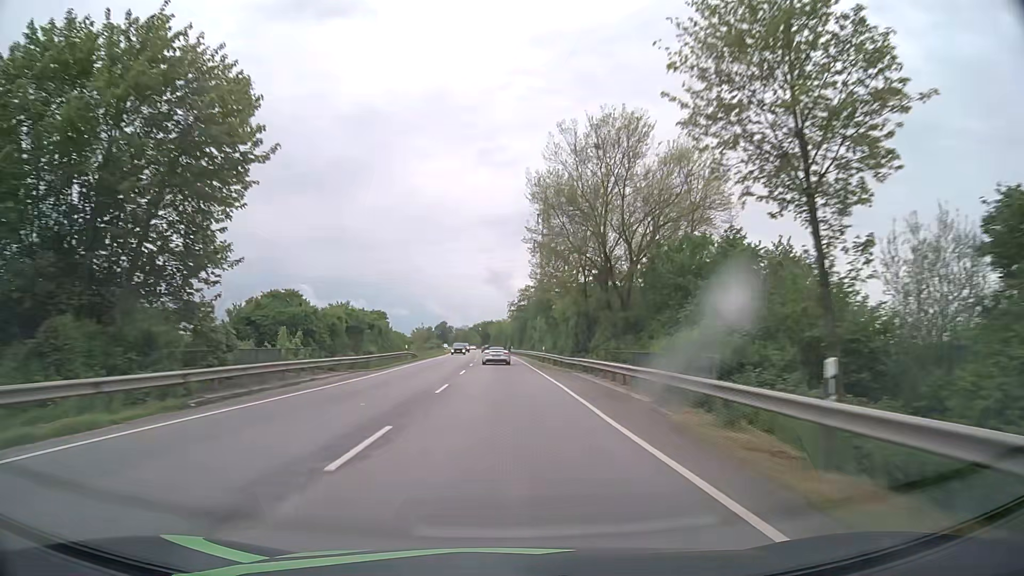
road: primary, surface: asphalt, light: Day
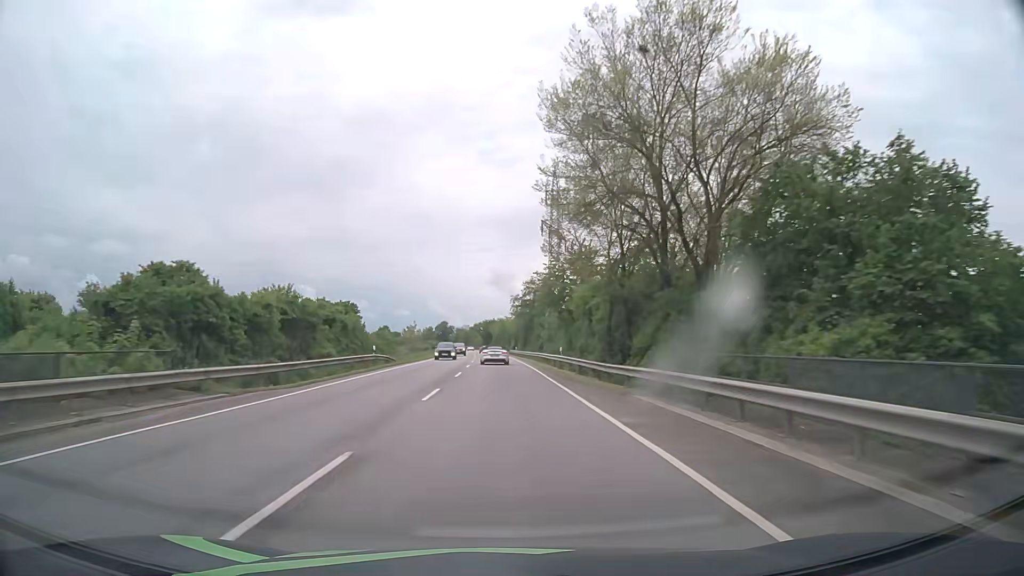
(0.0, +14.8) m; 0°
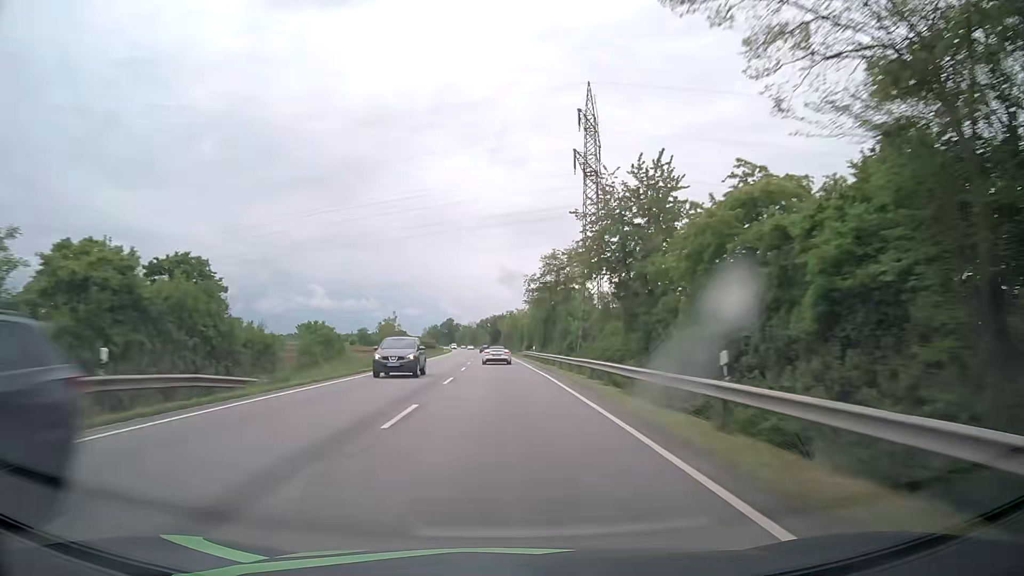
(-0.4, +29.5) m; -1°
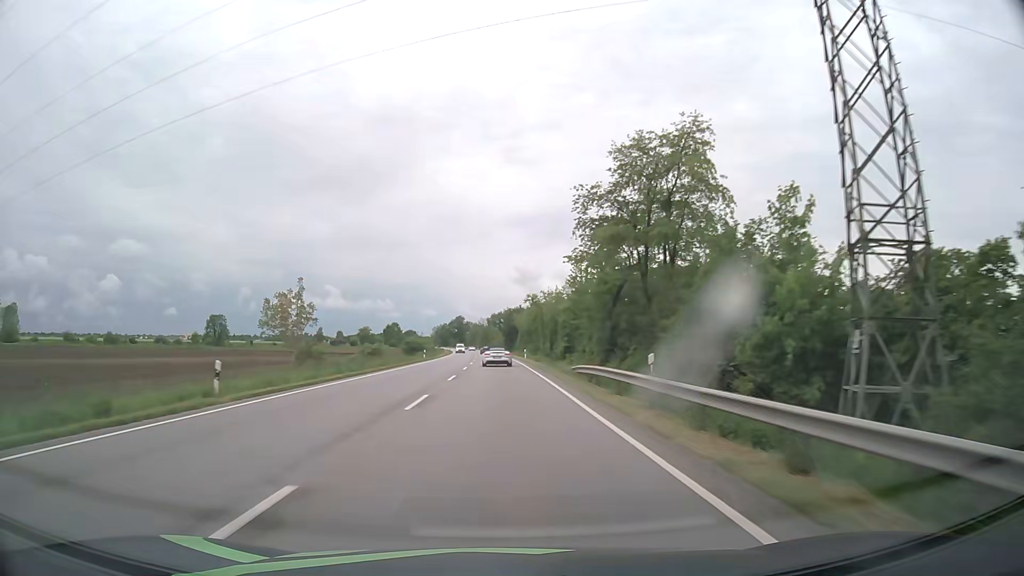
(-0.4, +43.8) m; -1°
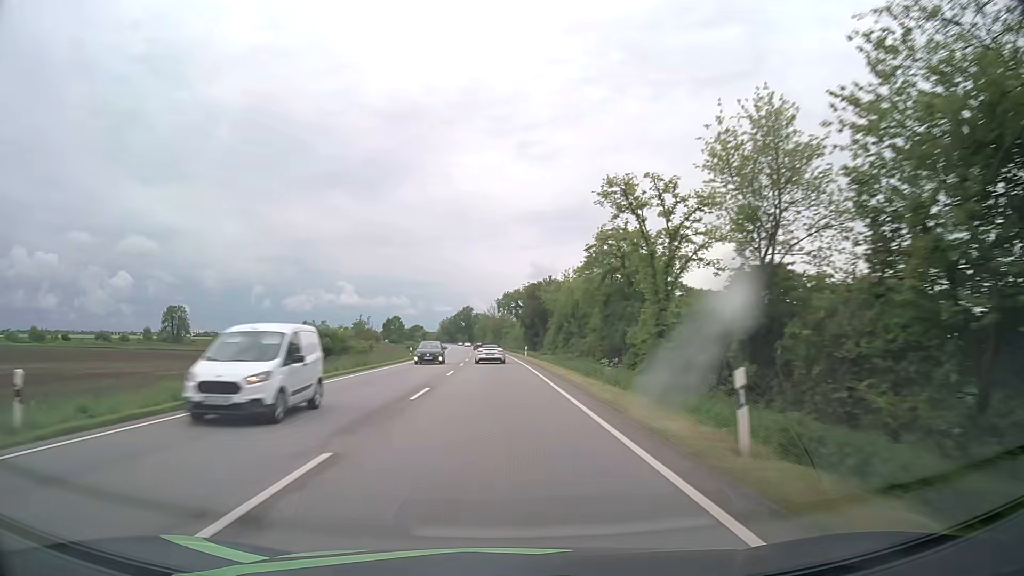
(-0.7, +57.8) m; -1°
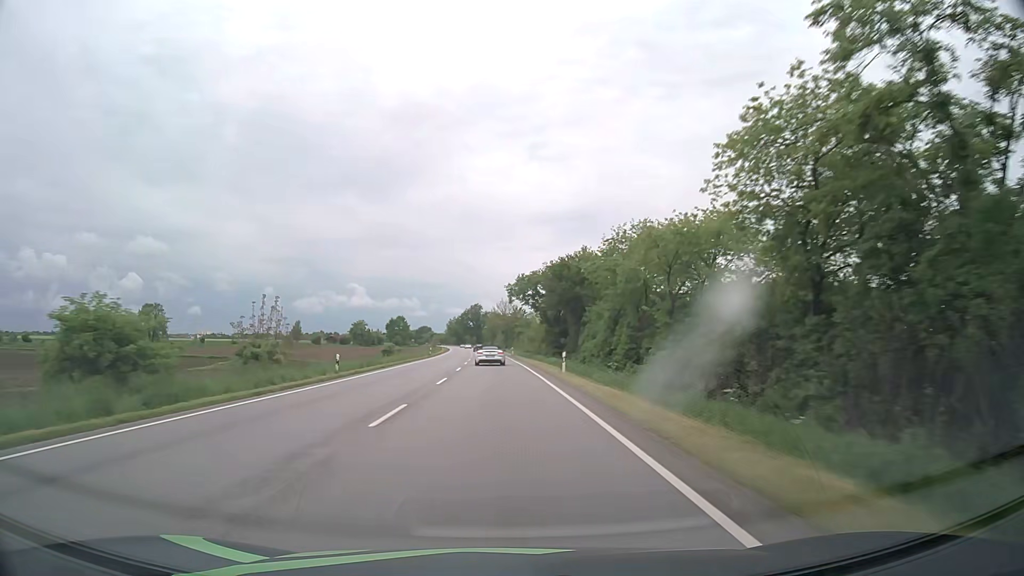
(-0.2, +28.7) m; -1°
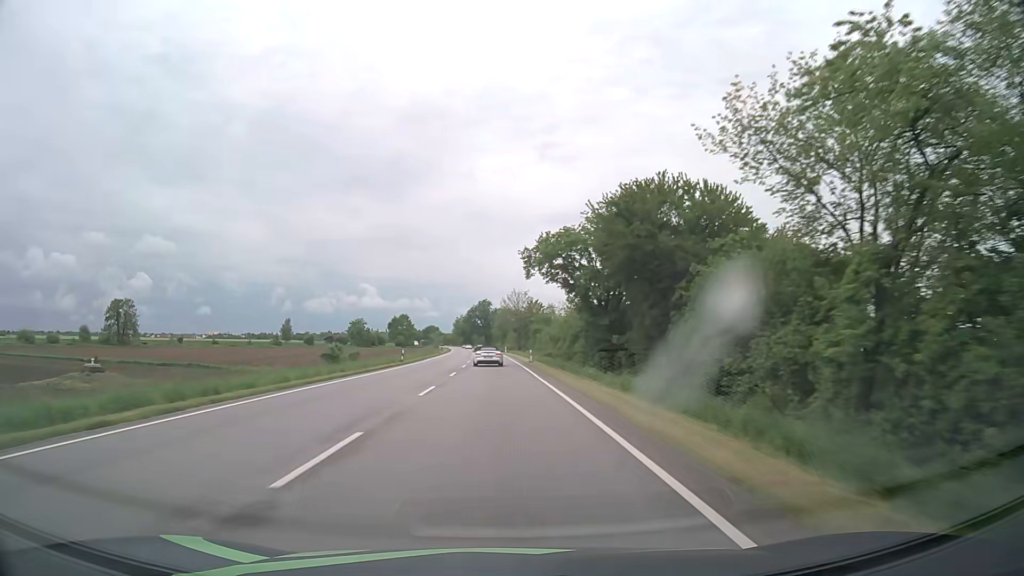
(-0.2, +28.6) m; -1°
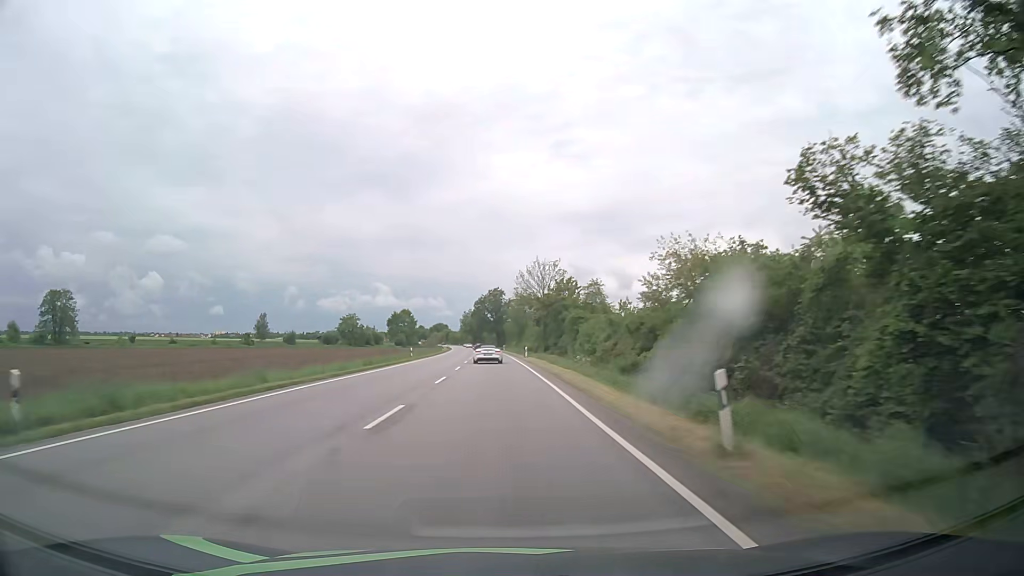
(-0.5, +43.0) m; -2°
(0, +10) (0, +20) (0, +30) (0, +40) (0, +50) (-1, +60) (-1, +70) (-1, +80) (-2, +90) (-2, +100) m
